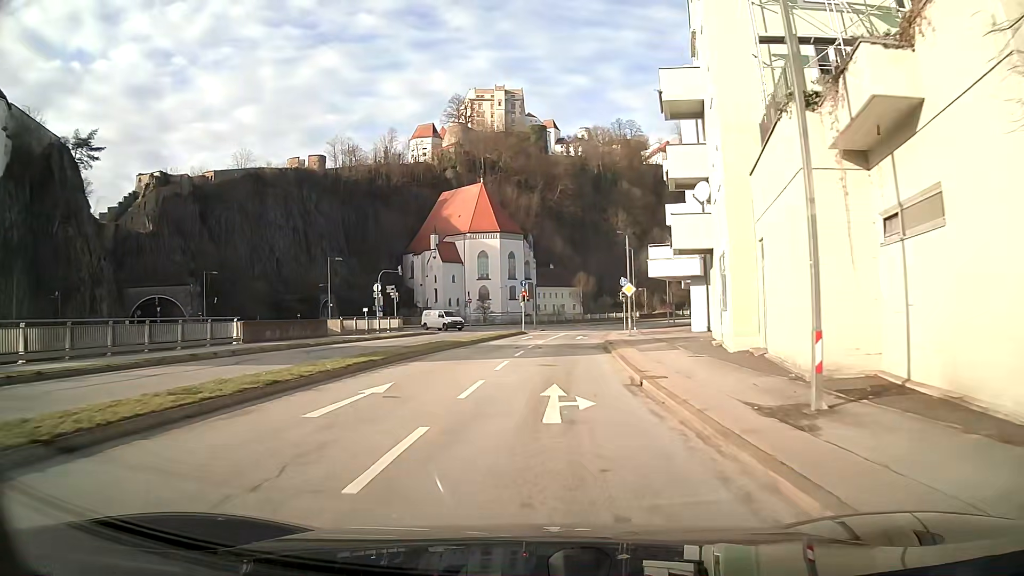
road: primary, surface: asphalt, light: Day
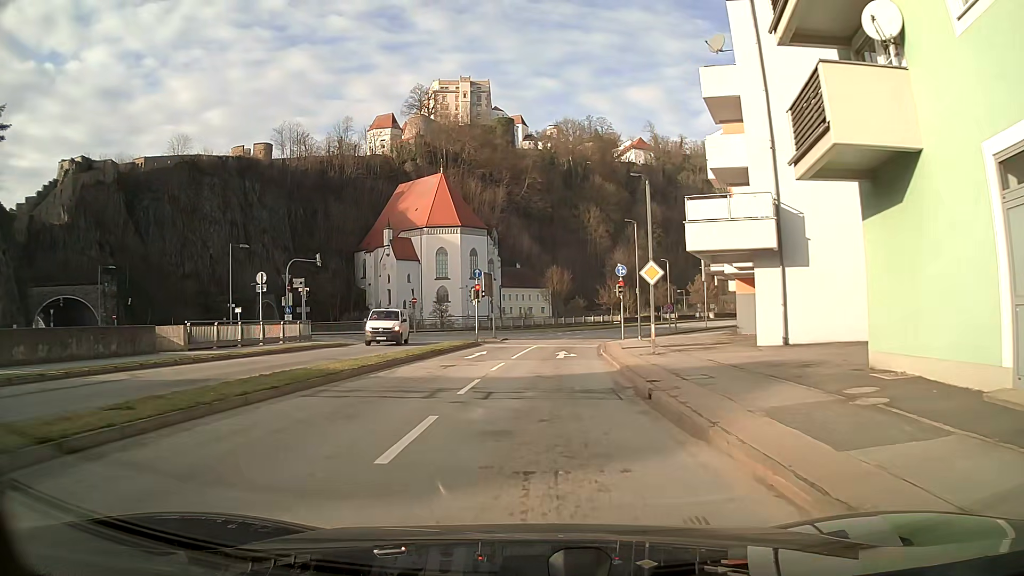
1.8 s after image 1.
(+0.4, +16.6) m; +2°
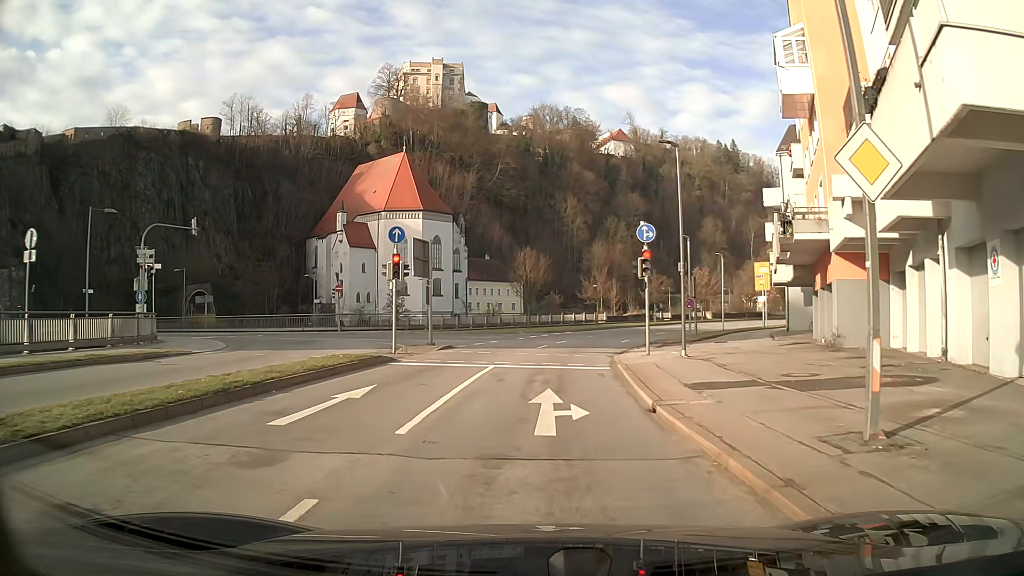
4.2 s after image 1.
(+0.4, +16.1) m; +3°
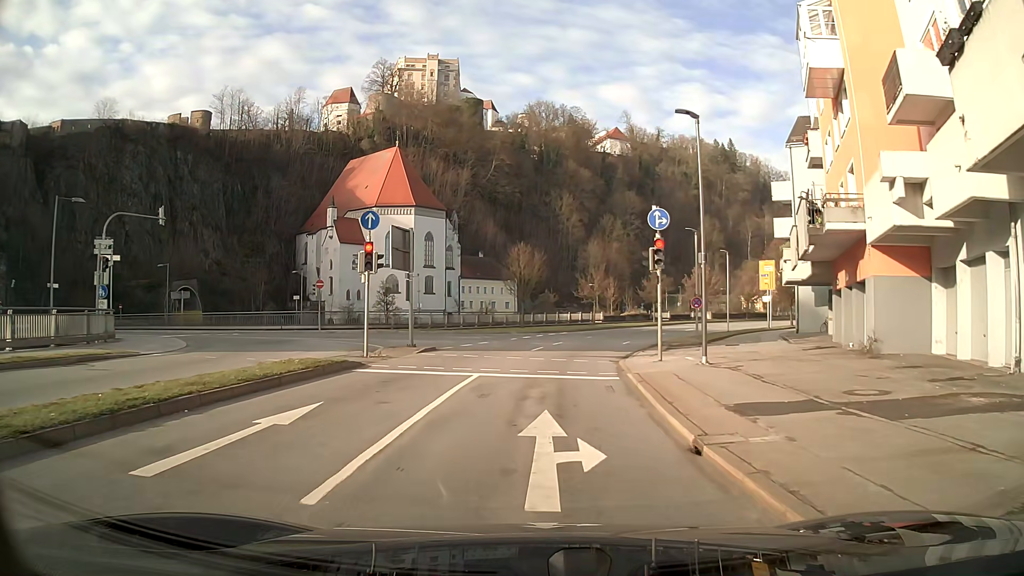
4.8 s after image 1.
(0.0, +3.0) m; 0°
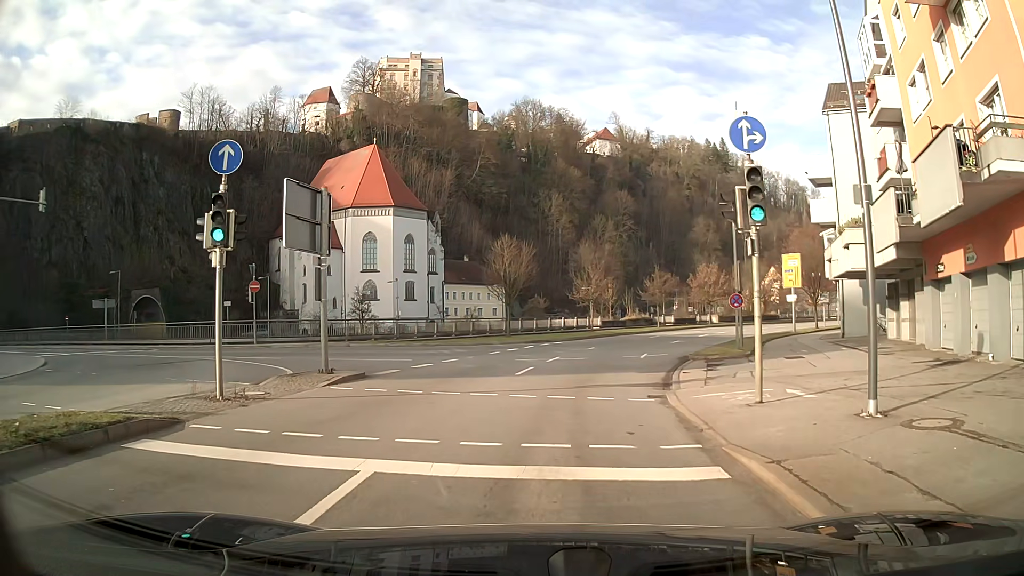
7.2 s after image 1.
(0.0, +8.8) m; +1°
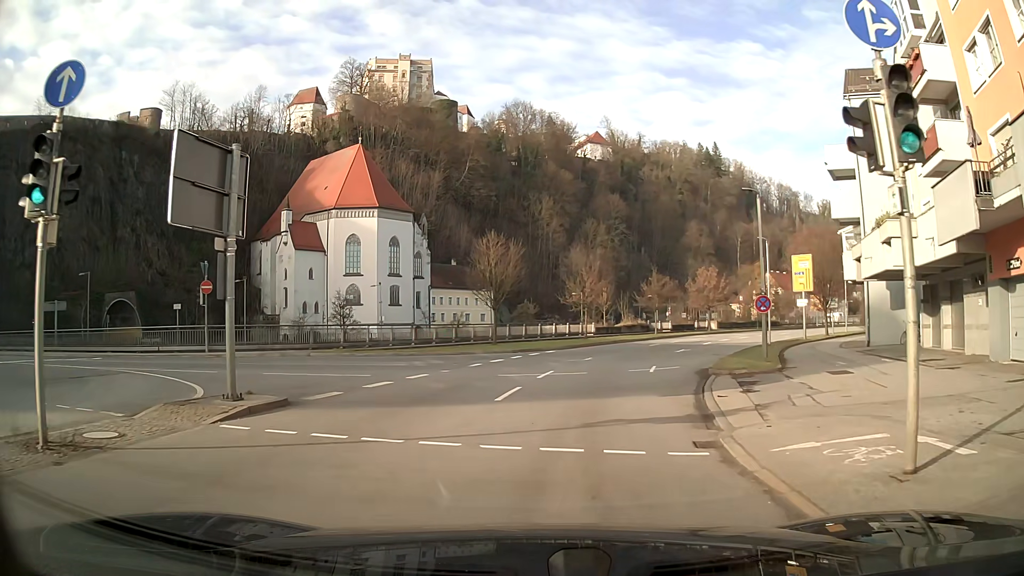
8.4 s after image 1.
(+0.1, +4.7) m; +3°
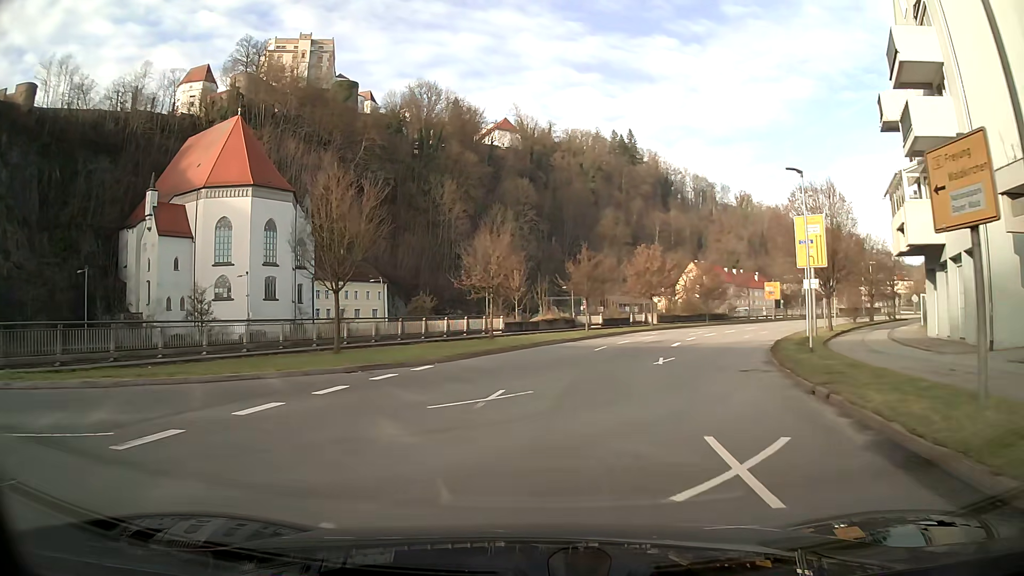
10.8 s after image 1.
(+0.8, +17.4) m; +6°
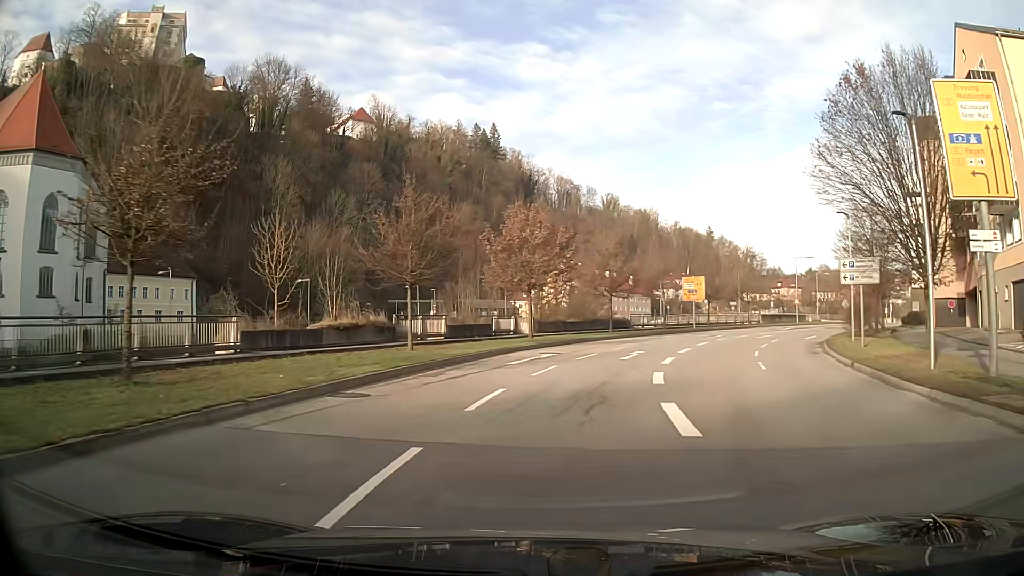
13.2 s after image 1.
(+2.6, +24.0) m; +12°
(0, +10) (+2, +20) (+5, +29) (+9, +39) (+14, +47) (+19, +56) (+25, +64) (+32, +71) (+39, +78) (+46, +86) m
